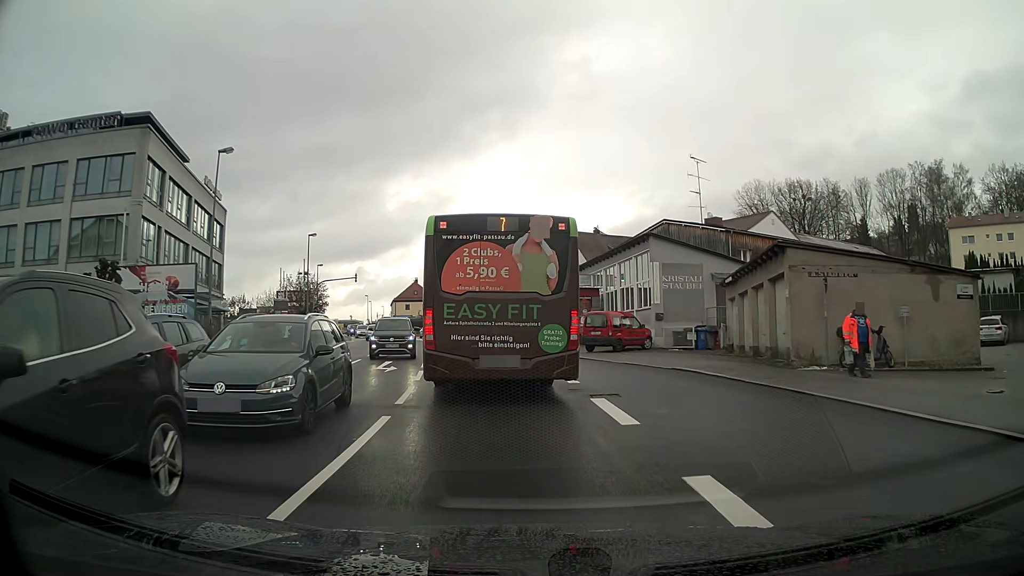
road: tertiary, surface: asphalt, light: Day
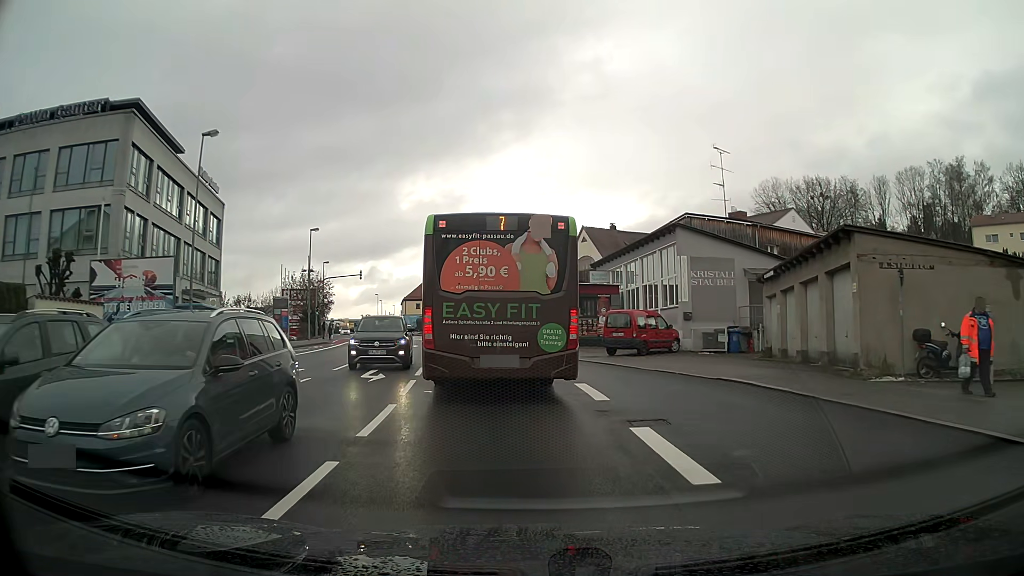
(0.0, +3.3) m; -1°
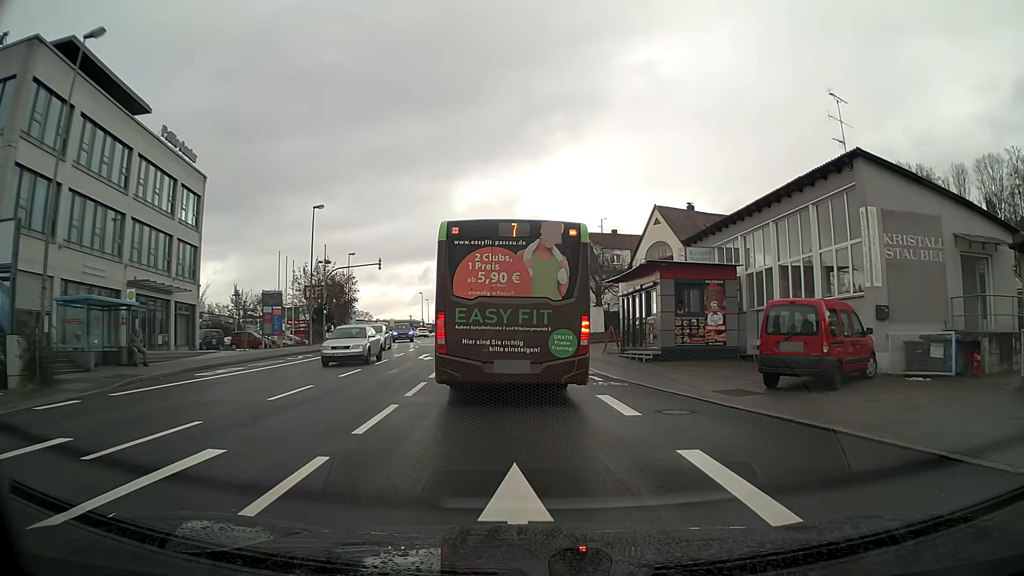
(-0.5, +13.4) m; -4°
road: tertiary_link
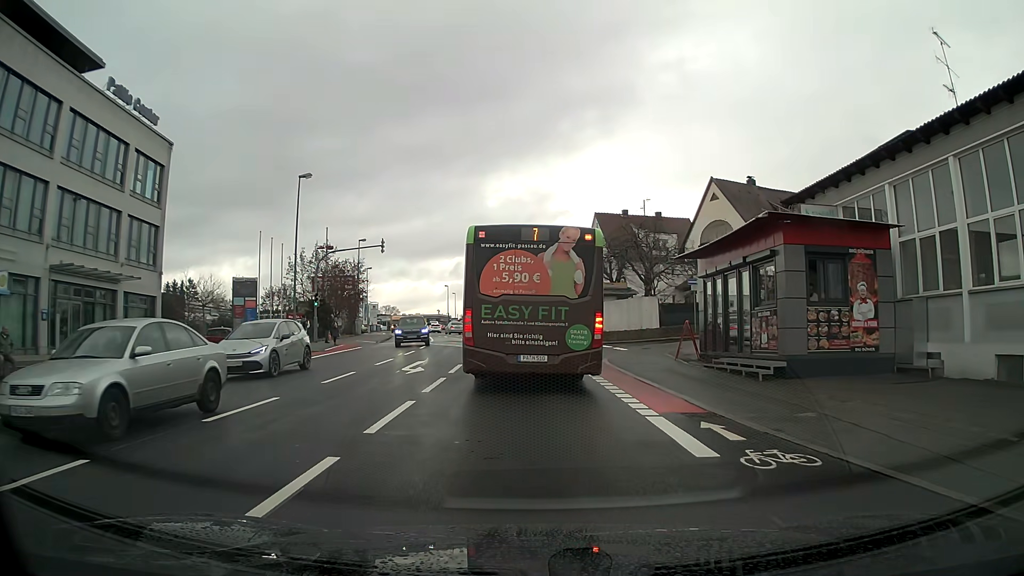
(-0.2, +9.4) m; -2°
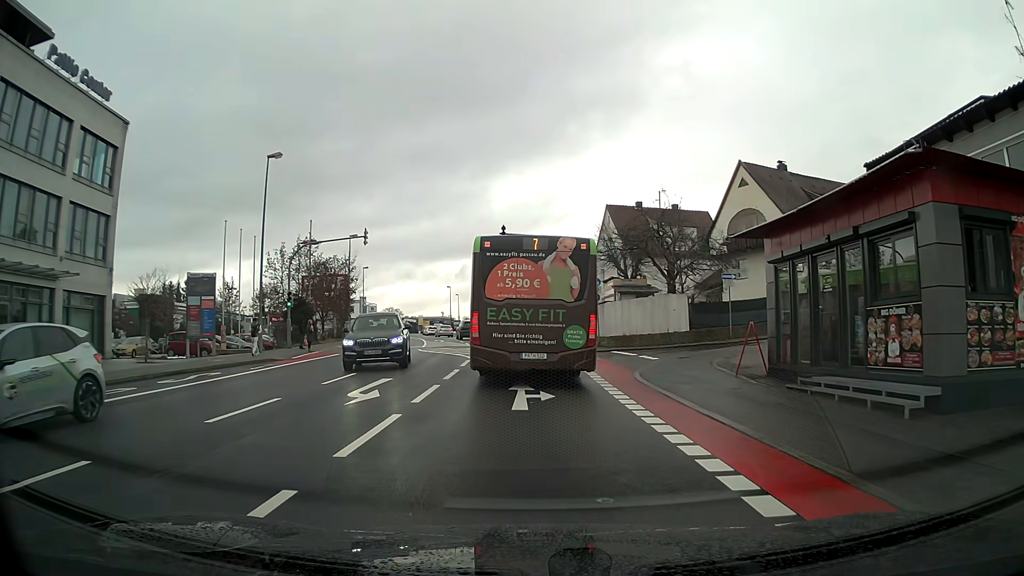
(0.0, +5.9) m; -1°
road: tertiary
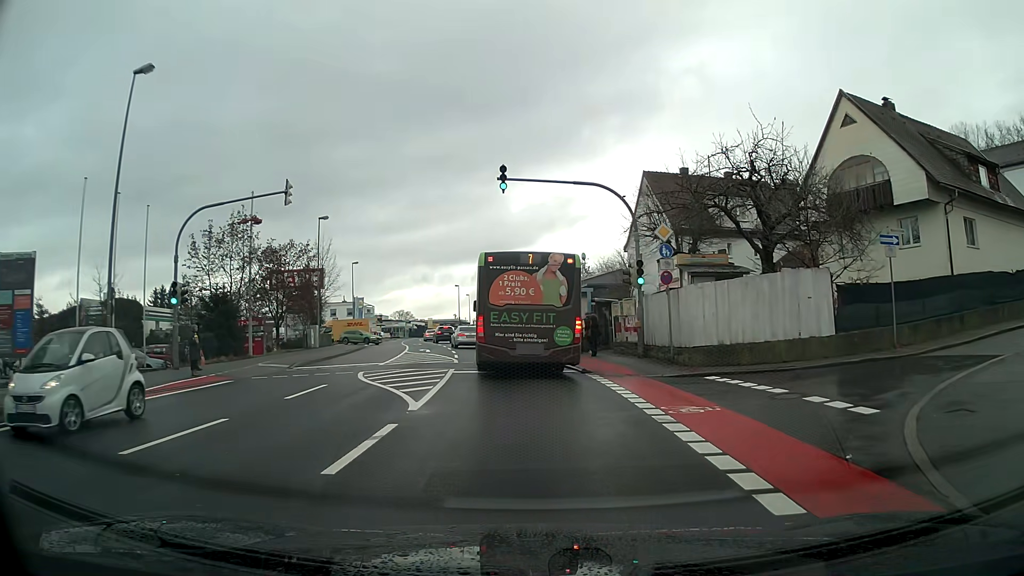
(-0.2, +14.5) m; -2°
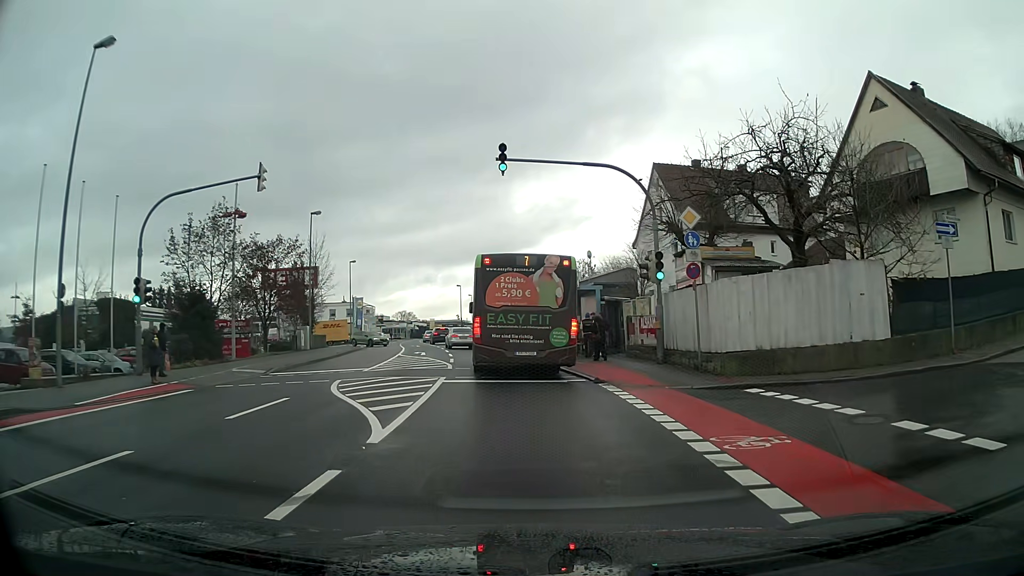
(0.0, +2.8) m; 0°
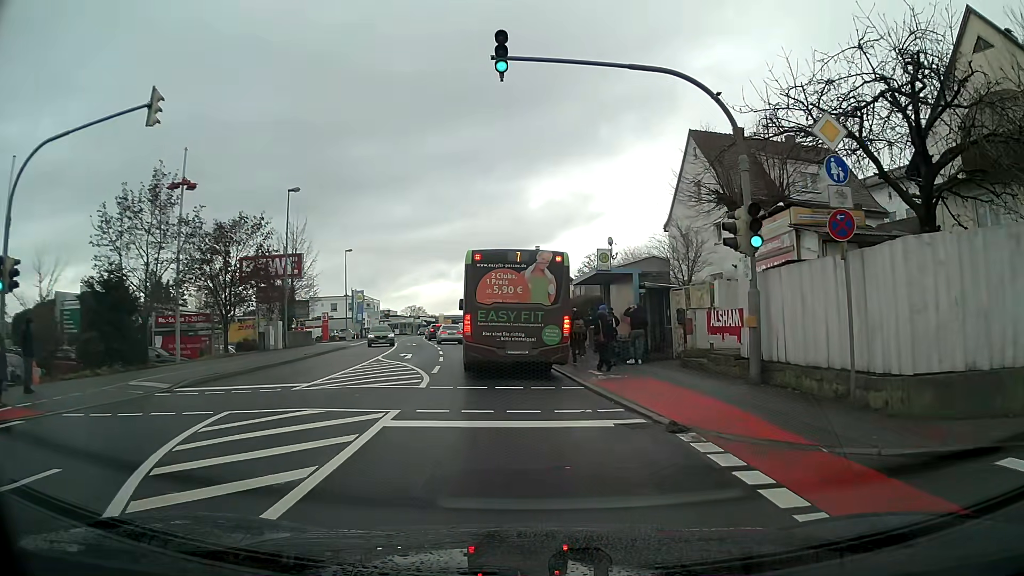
(0.0, +7.4) m; -1°
